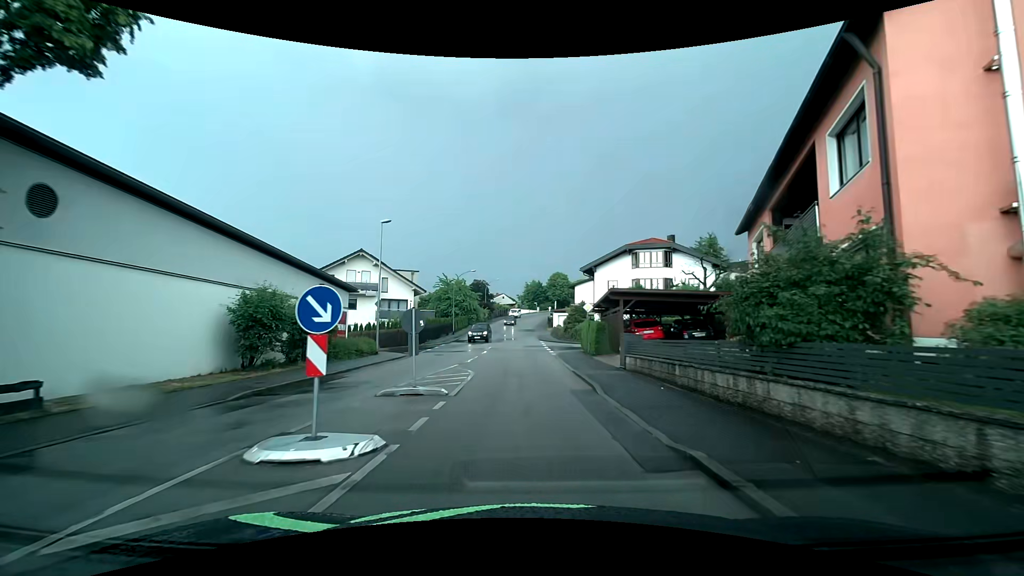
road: residential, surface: asphalt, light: Day
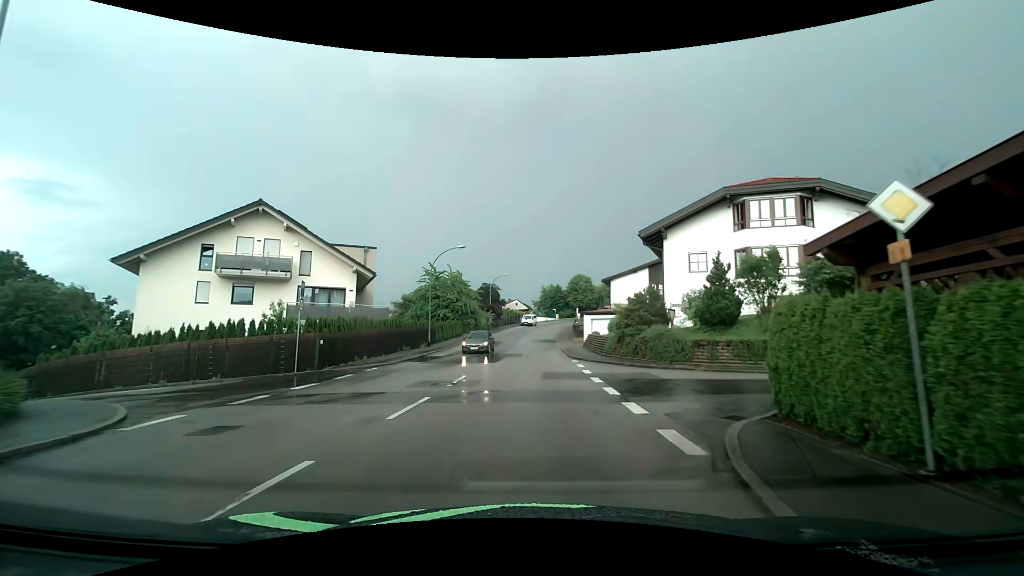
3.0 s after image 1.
(-0.4, +22.7) m; -2°
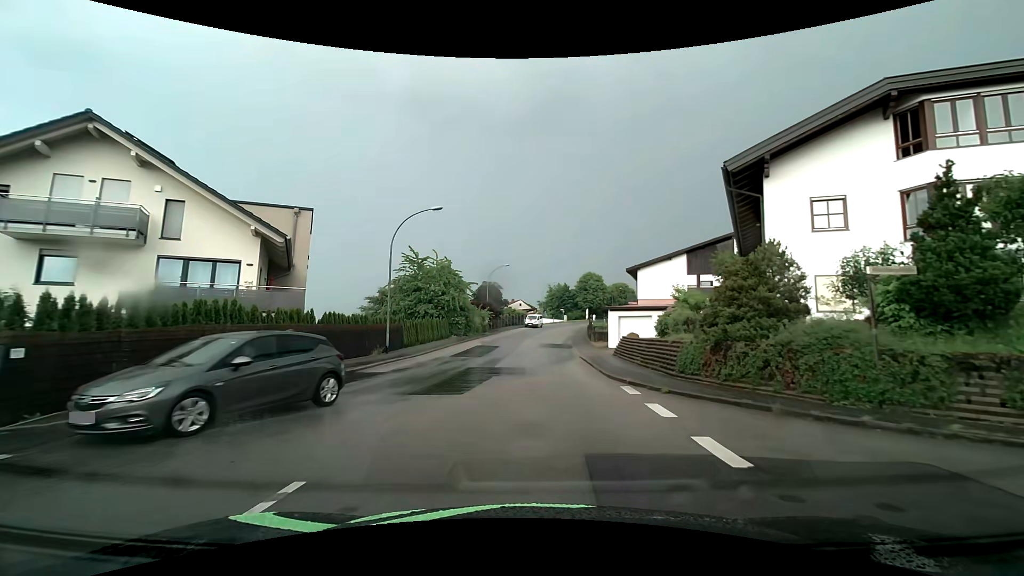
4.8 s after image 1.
(0.0, +12.6) m; 0°
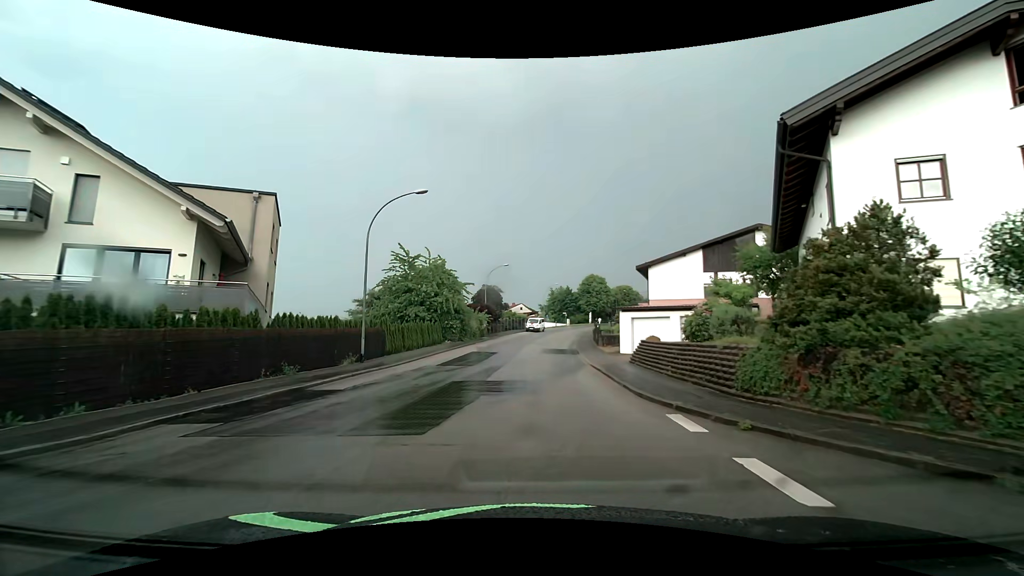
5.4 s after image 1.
(0.0, +4.1) m; -1°
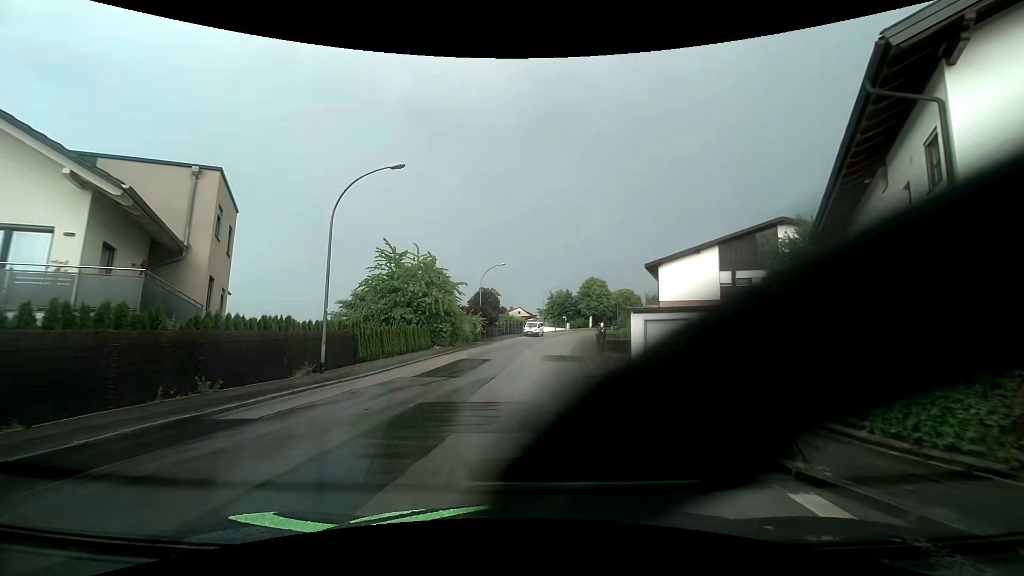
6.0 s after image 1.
(0.0, +4.1) m; 0°
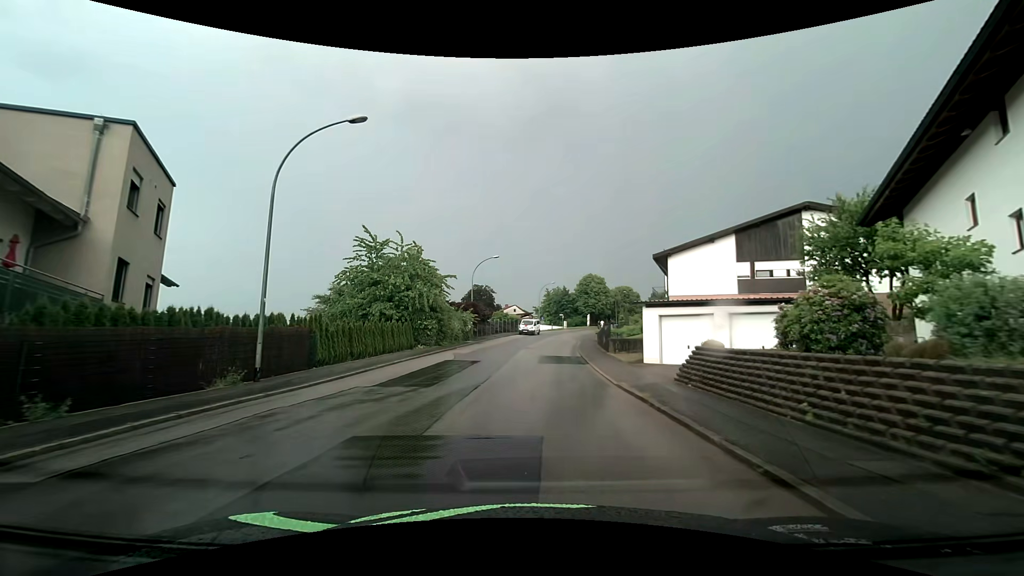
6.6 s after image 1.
(0.0, +4.0) m; +1°
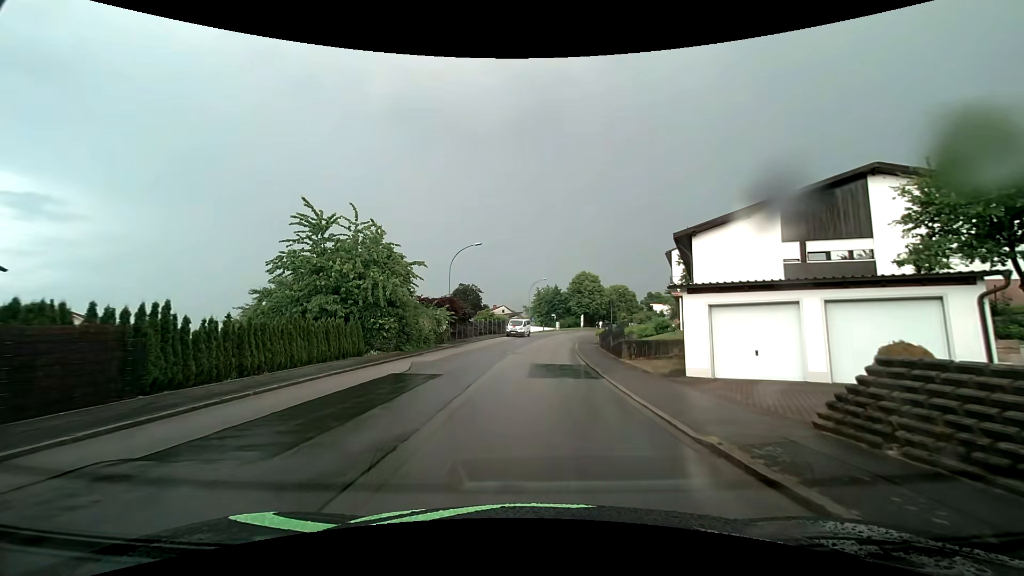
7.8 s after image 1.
(+0.1, +7.9) m; +1°
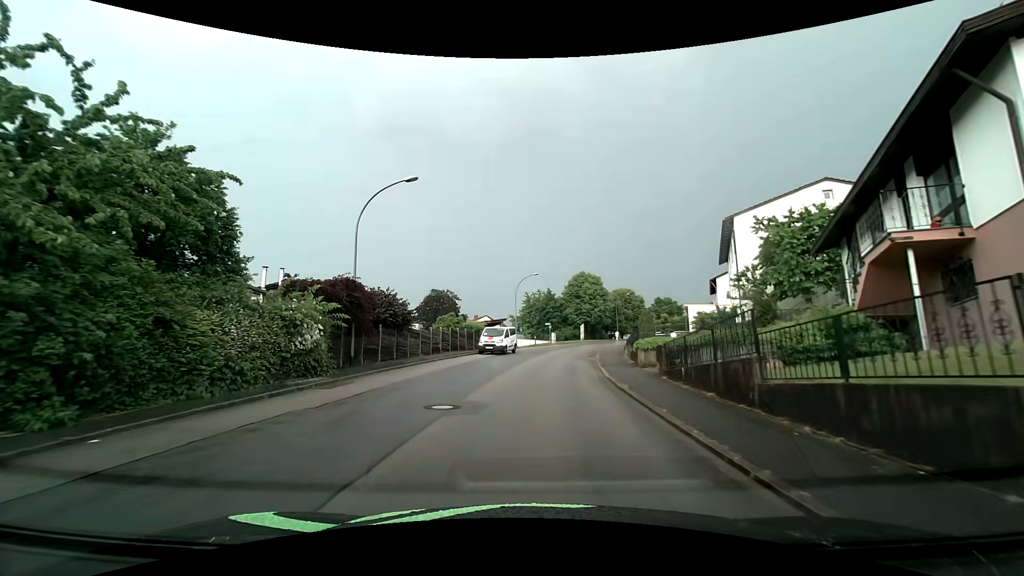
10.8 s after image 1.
(+0.2, +20.3) m; +1°
